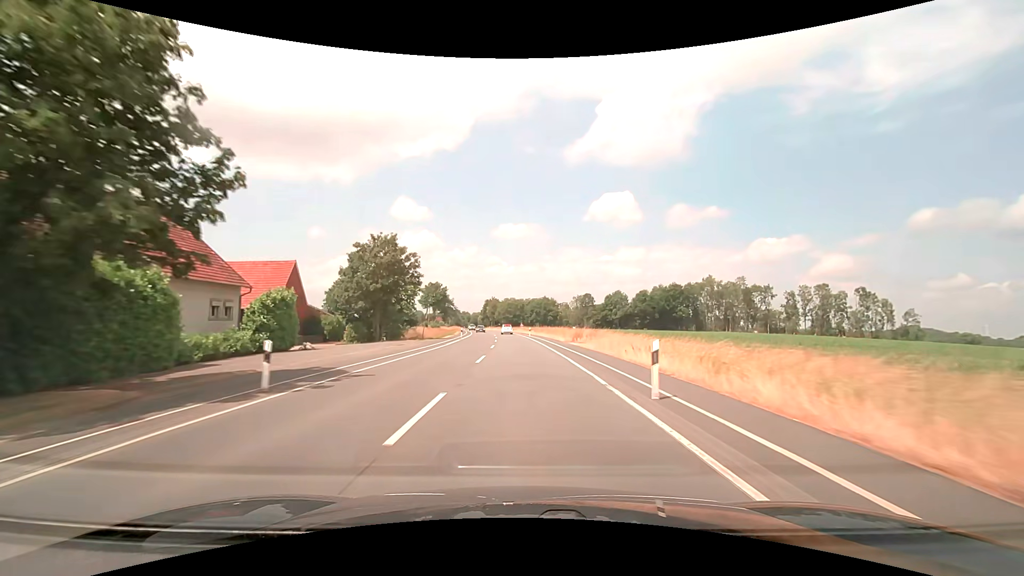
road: secondary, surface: asphalt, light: Day
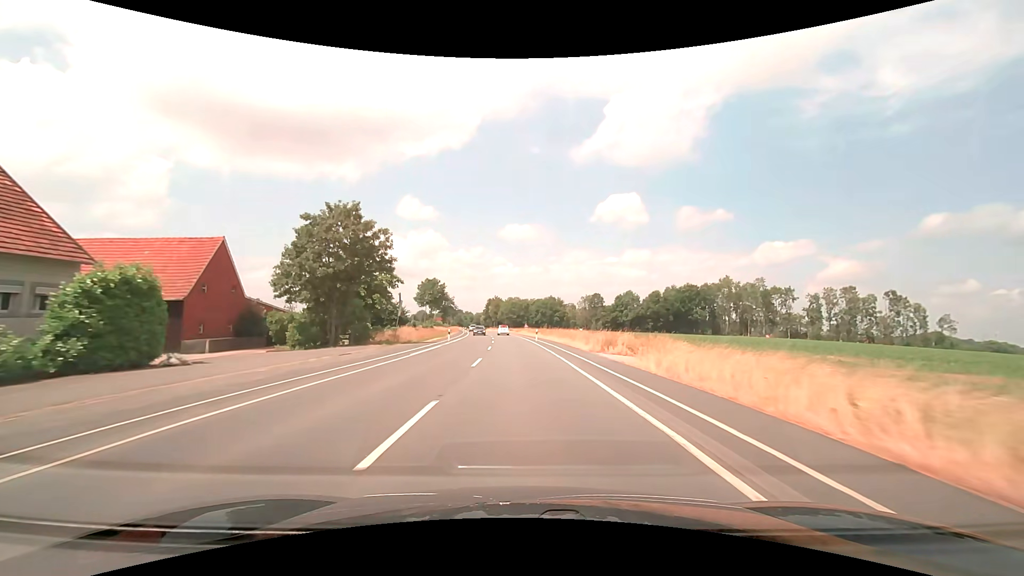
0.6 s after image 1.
(-0.1, +13.1) m; 0°
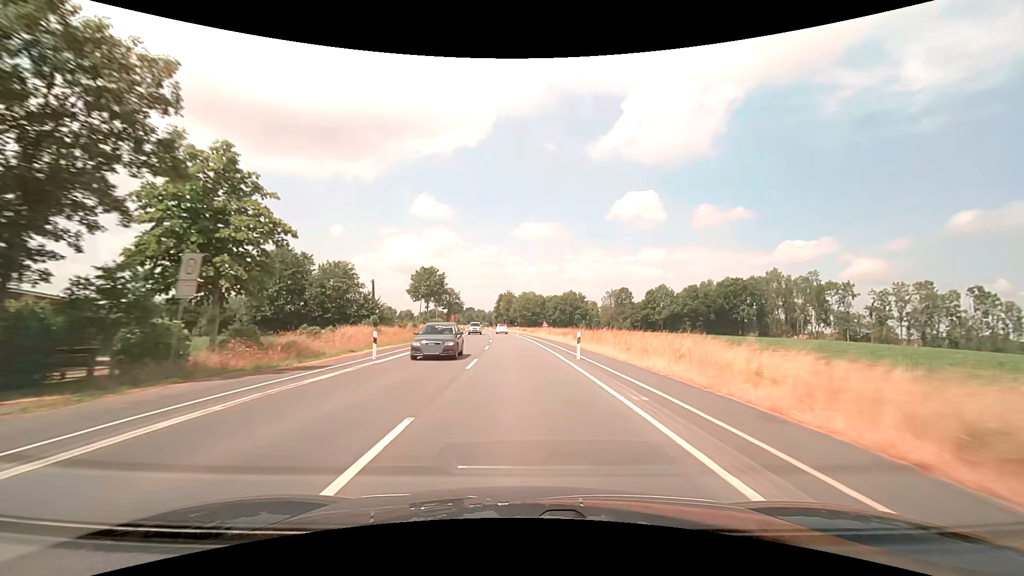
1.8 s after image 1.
(-0.4, +26.1) m; -2°
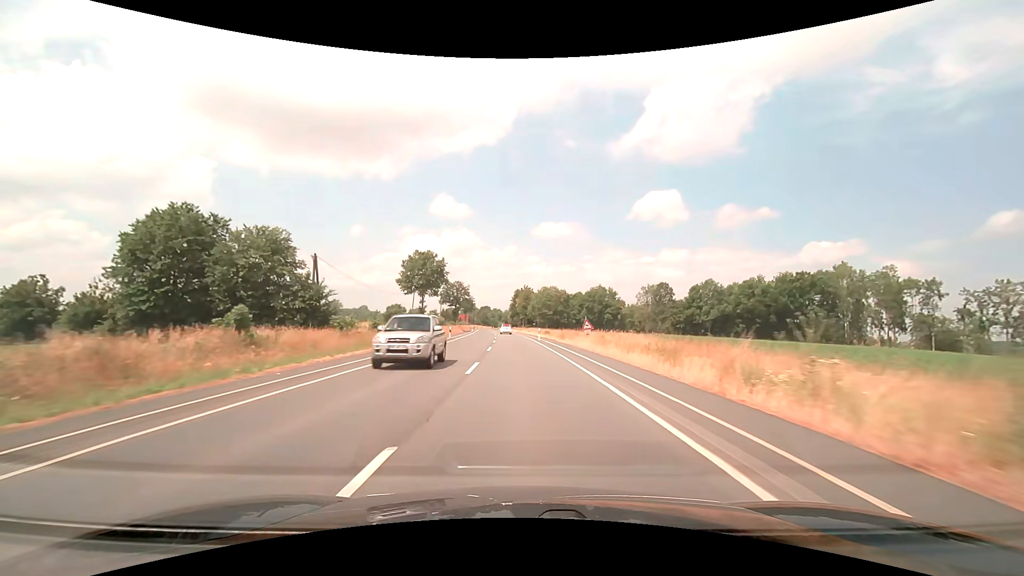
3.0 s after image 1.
(-0.6, +26.0) m; -2°
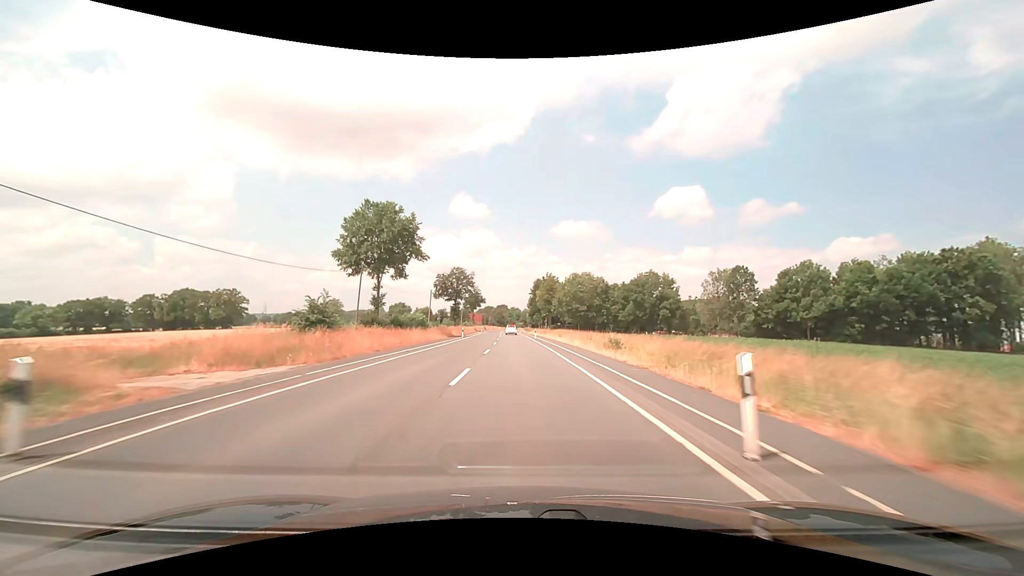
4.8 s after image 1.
(-0.5, +39.1) m; -2°
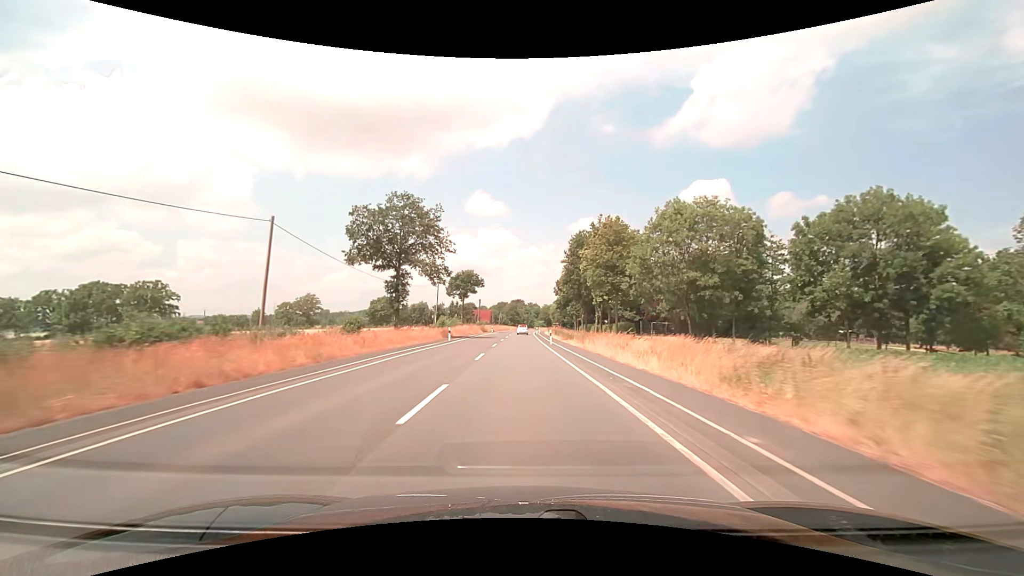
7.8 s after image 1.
(-1.3, +64.9) m; -2°
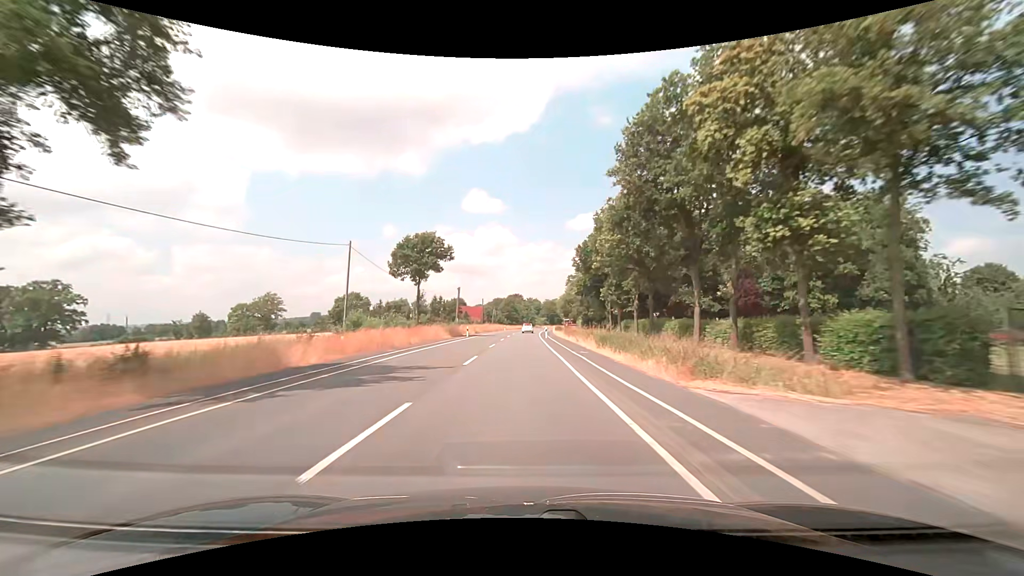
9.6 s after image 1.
(0.0, +38.7) m; 0°
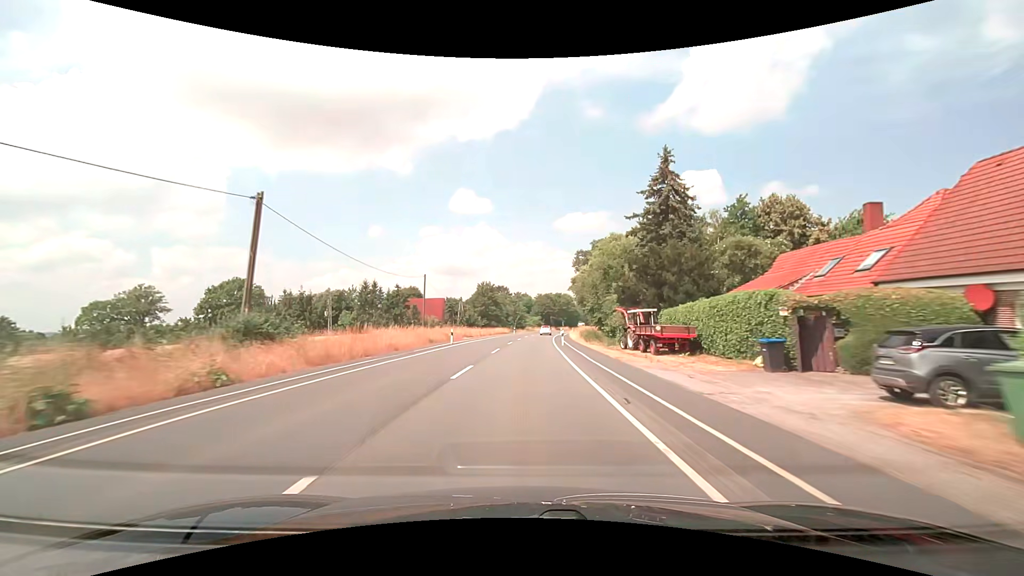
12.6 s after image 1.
(+0.2, +64.4) m; +1°
(0, +10) (0, +20) (0, +30) (+1, +40) (+1, +50) (+2, +60) (+2, +70) (+3, +80) (+4, +90) (+6, +100) m
